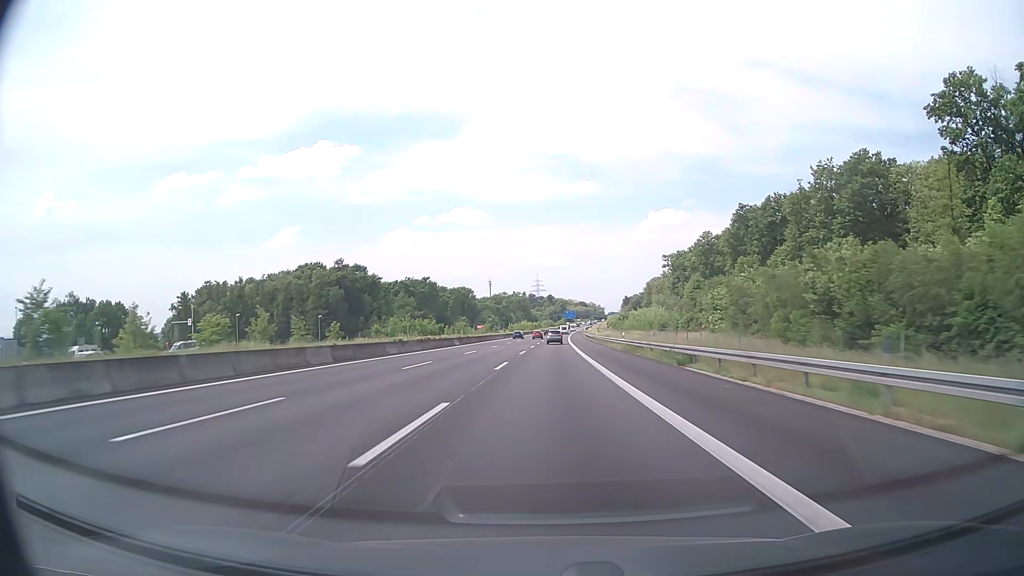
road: motorway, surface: asphalt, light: Day
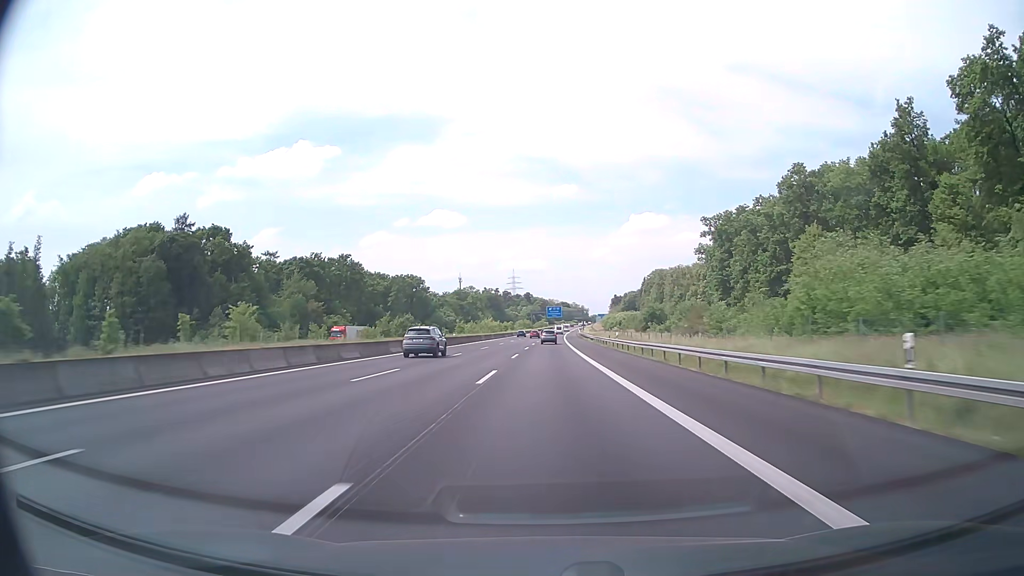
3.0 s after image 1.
(+1.5, +96.5) m; +2°
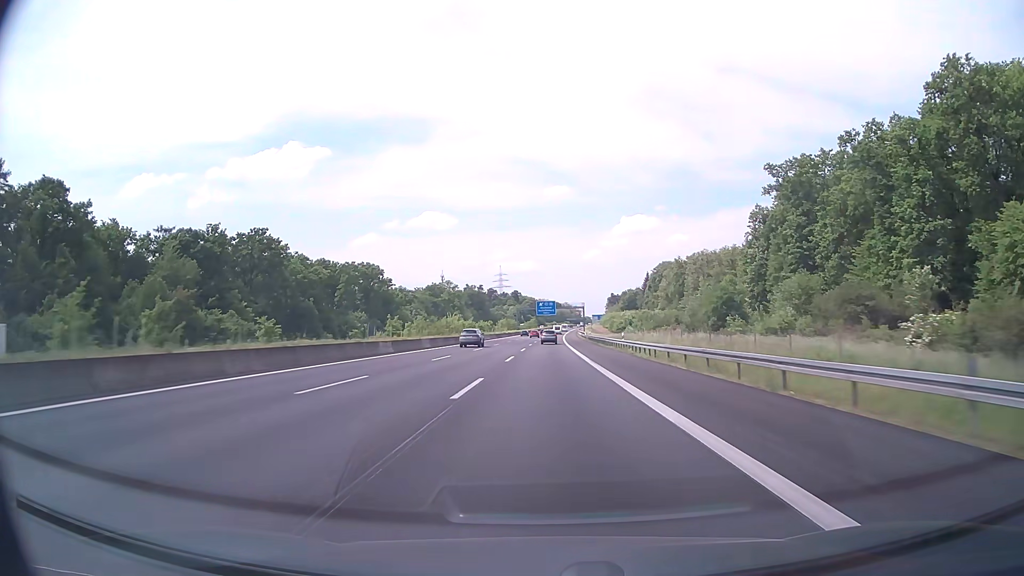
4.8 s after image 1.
(+0.4, +57.9) m; +1°
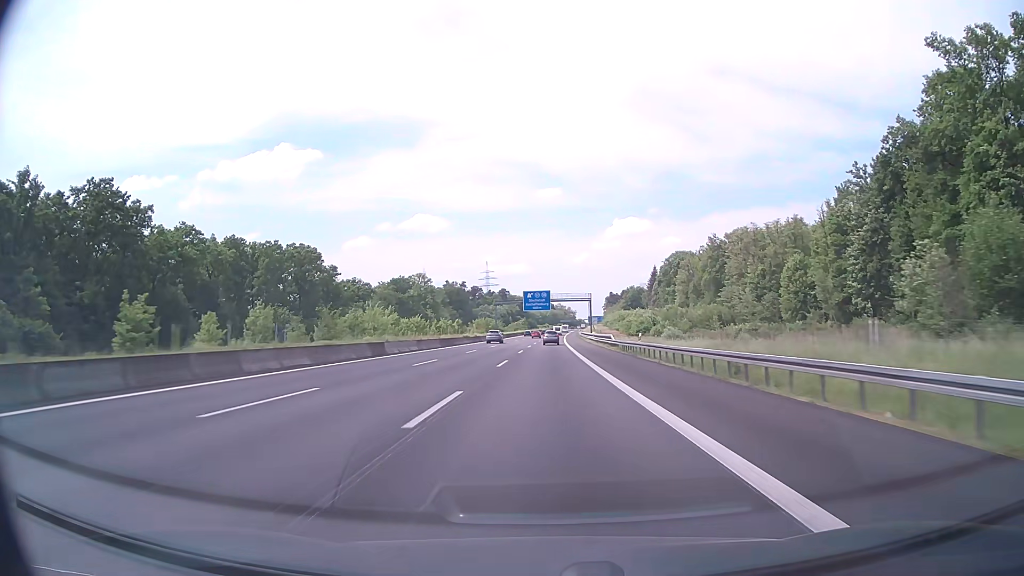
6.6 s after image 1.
(+0.4, +57.9) m; +1°
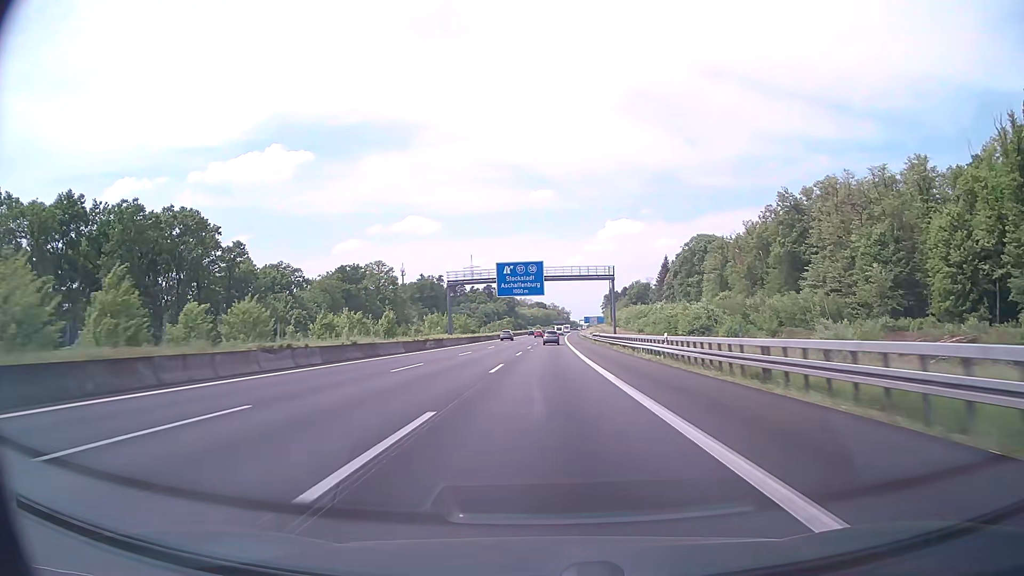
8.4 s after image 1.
(+0.4, +57.9) m; +1°
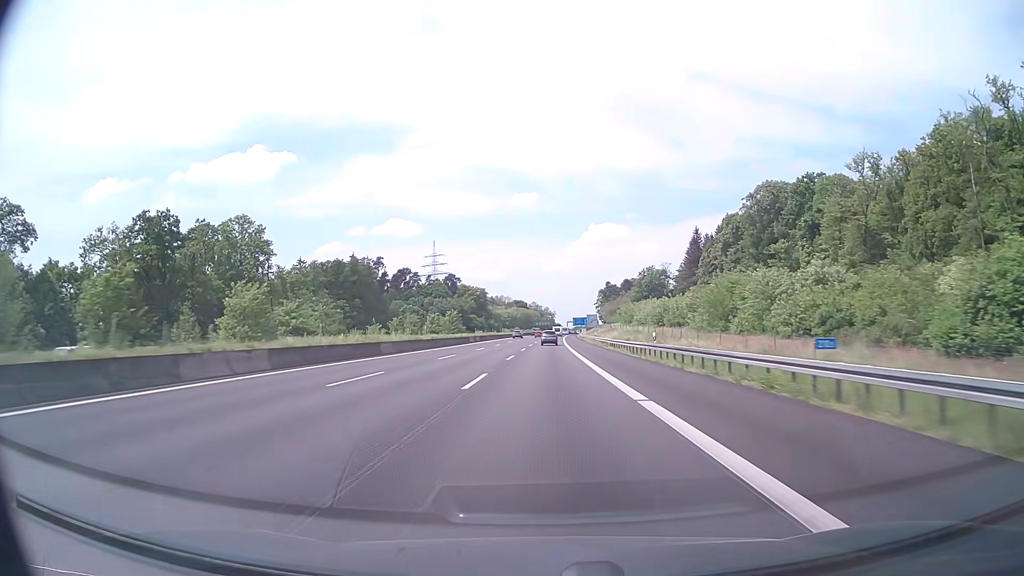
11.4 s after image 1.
(+1.2, +96.6) m; +1°
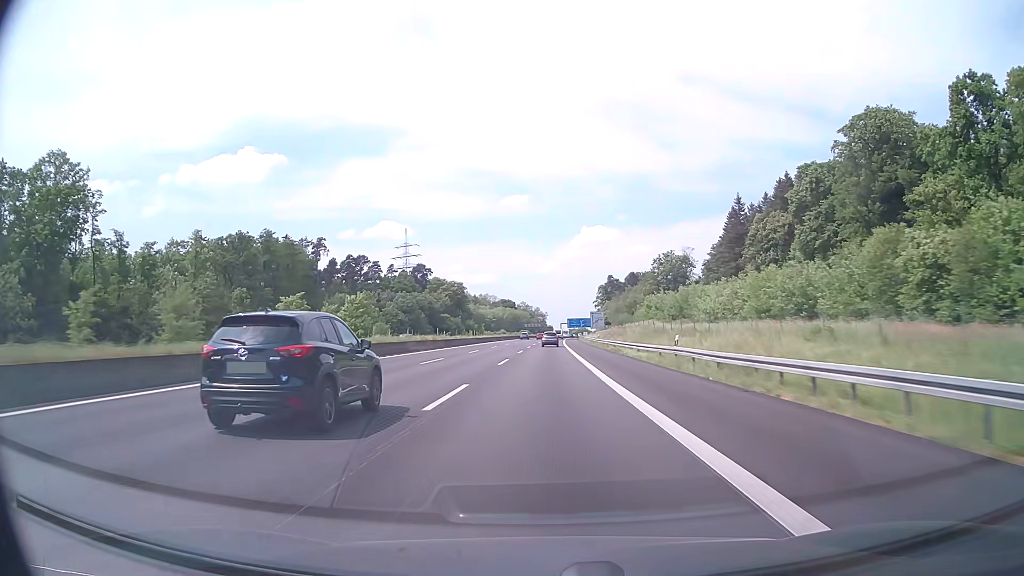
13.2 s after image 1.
(+0.5, +57.9) m; +1°
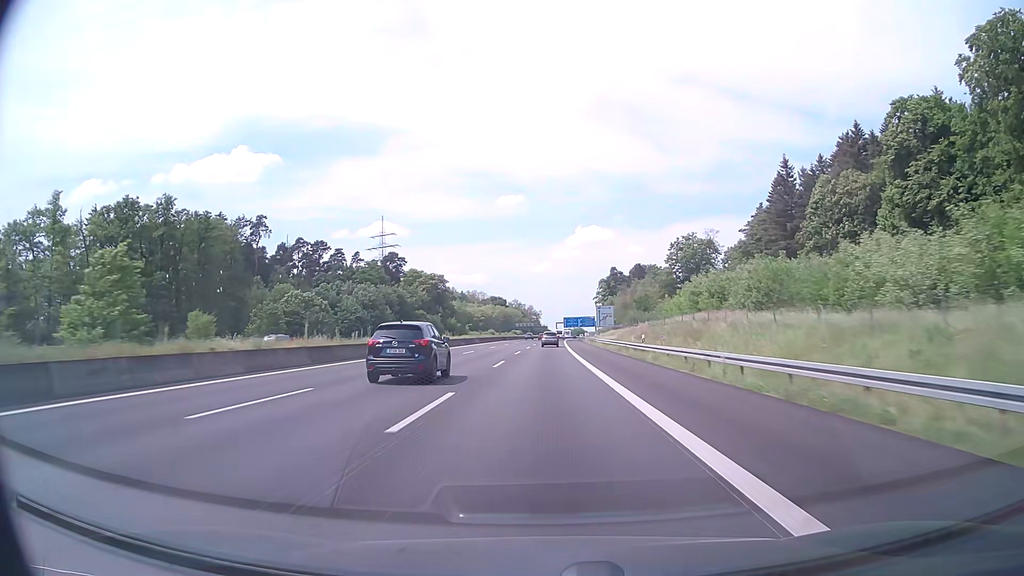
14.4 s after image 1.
(+0.2, +38.6) m; 0°
(0, +10) (0, +20) (0, +30) (0, +40) (0, +50) (0, +60) (+1, +70) (+1, +80) (+1, +90) (+1, +100) m
